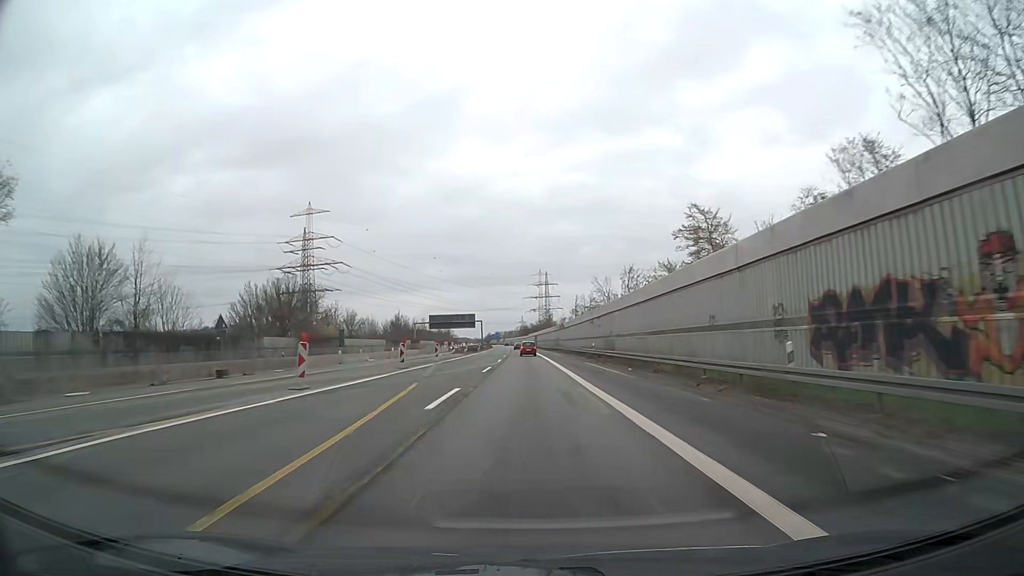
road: motorway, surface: asphalt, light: Day
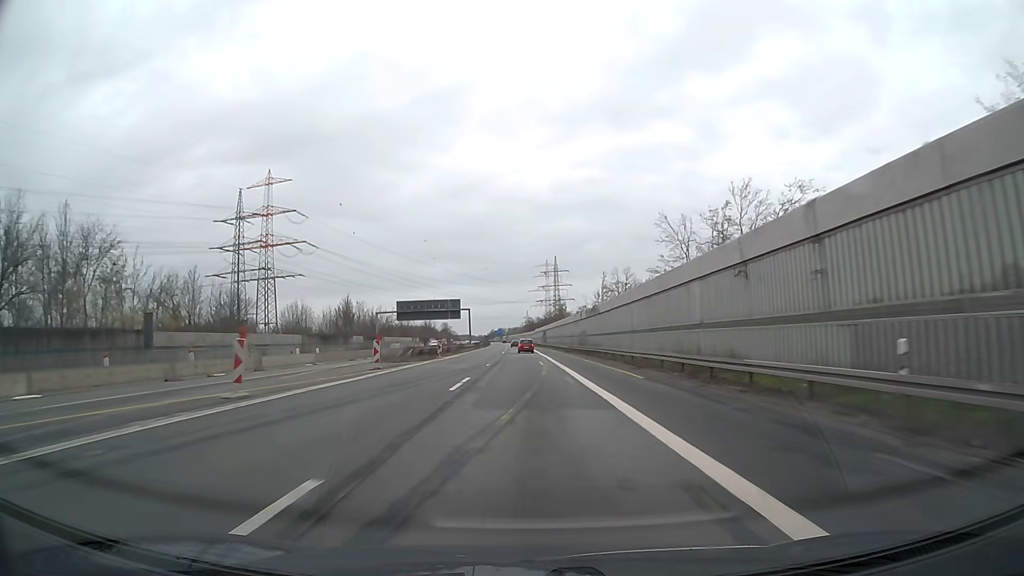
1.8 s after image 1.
(-0.2, +49.3) m; 0°
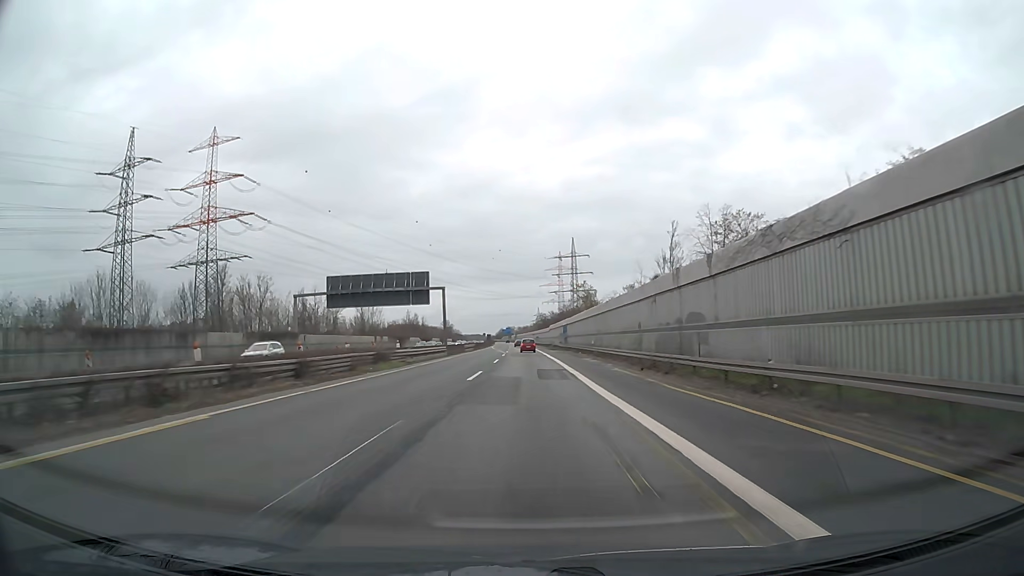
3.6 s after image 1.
(-0.3, +49.3) m; -1°
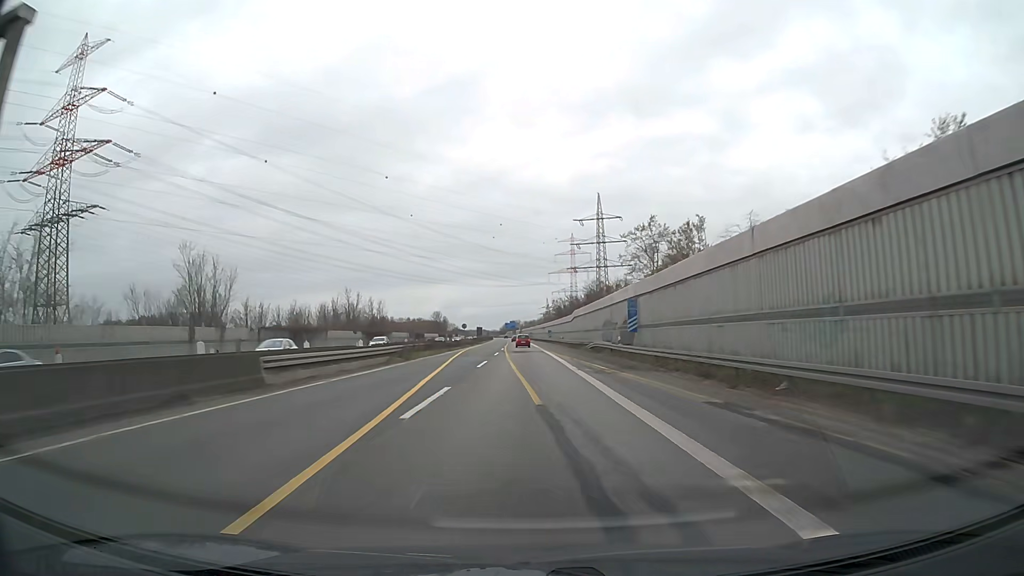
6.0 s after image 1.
(-0.3, +65.7) m; -1°
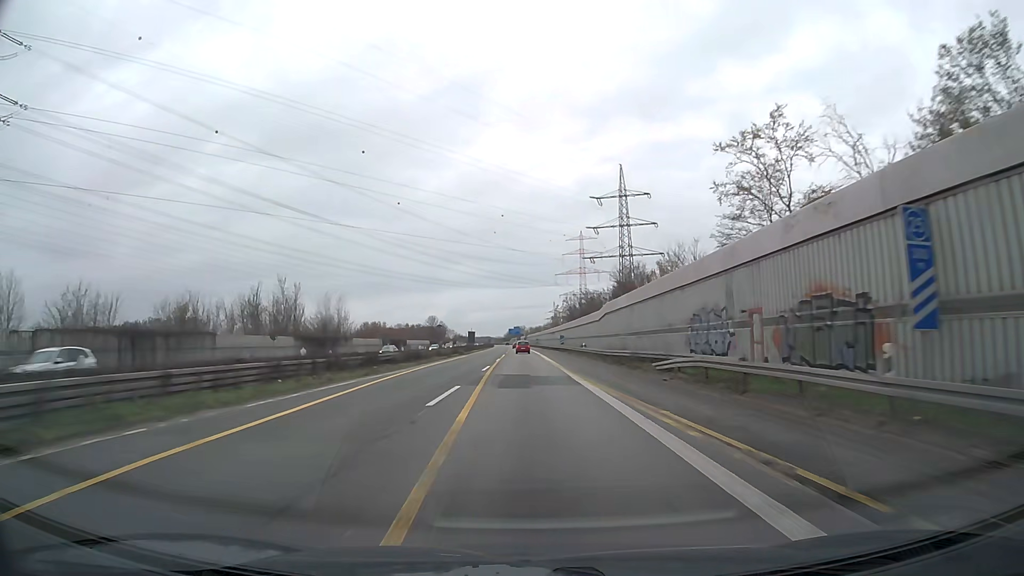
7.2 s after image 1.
(0.0, +32.9) m; 0°
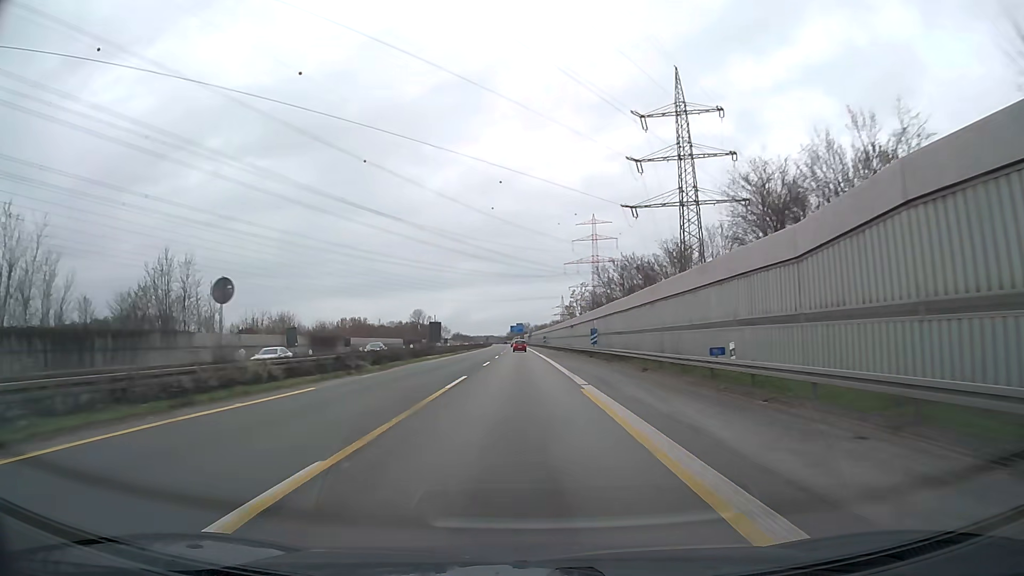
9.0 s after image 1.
(-0.2, +49.3) m; 0°
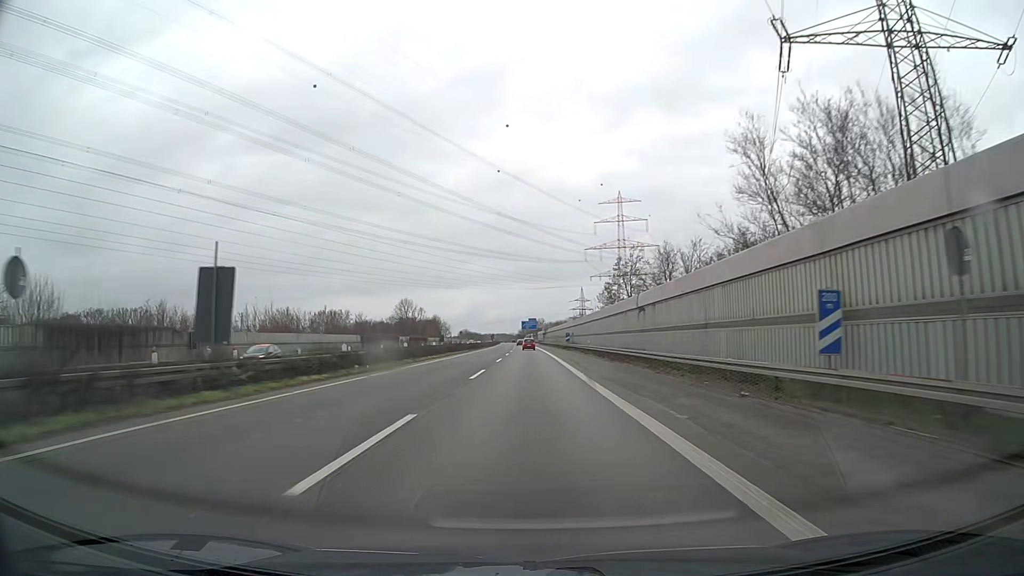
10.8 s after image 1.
(-0.6, +49.3) m; -1°
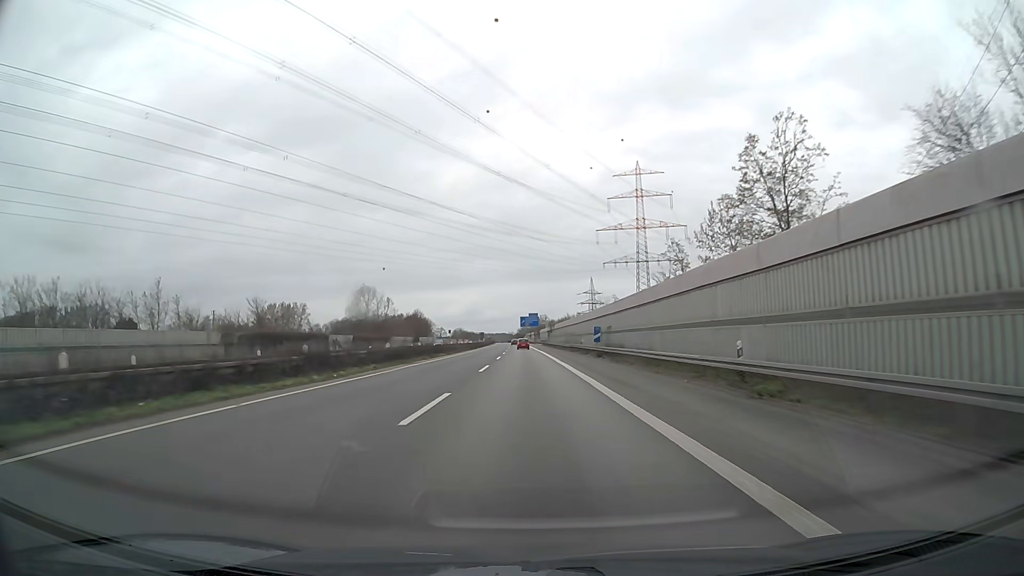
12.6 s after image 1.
(0.0, +49.3) m; 0°
(0, +10) (0, +20) (0, +30) (0, +40) (0, +50) (0, +60) (0, +70) (0, +80) (-1, +90) (-1, +100) m
